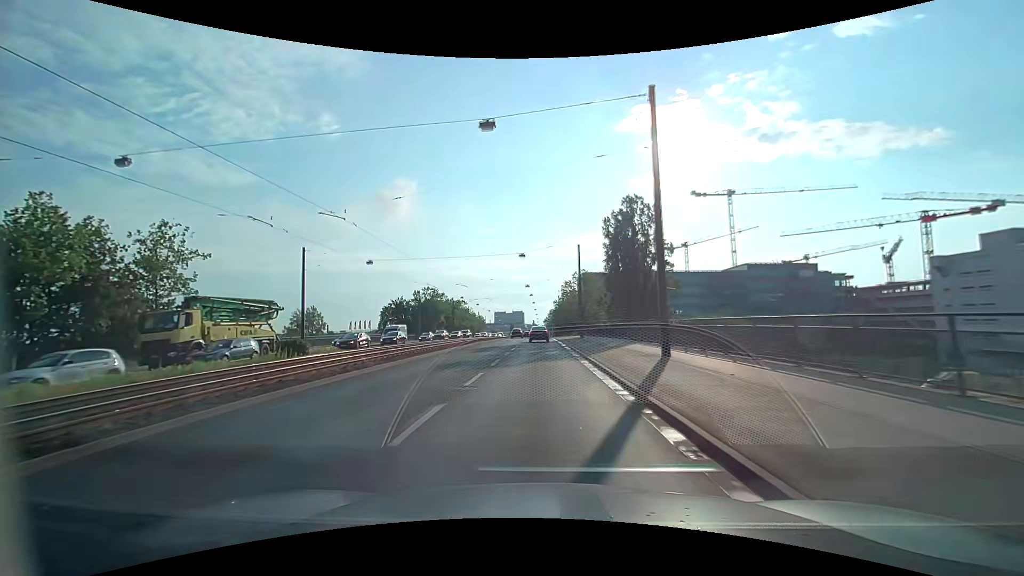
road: primary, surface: asphalt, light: Day
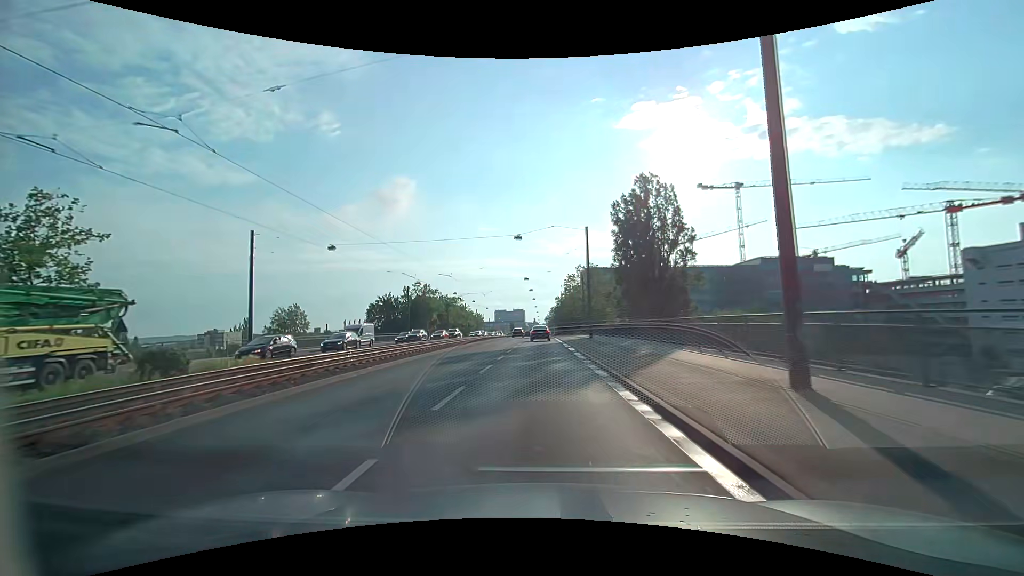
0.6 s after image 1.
(0.0, +9.3) m; 0°
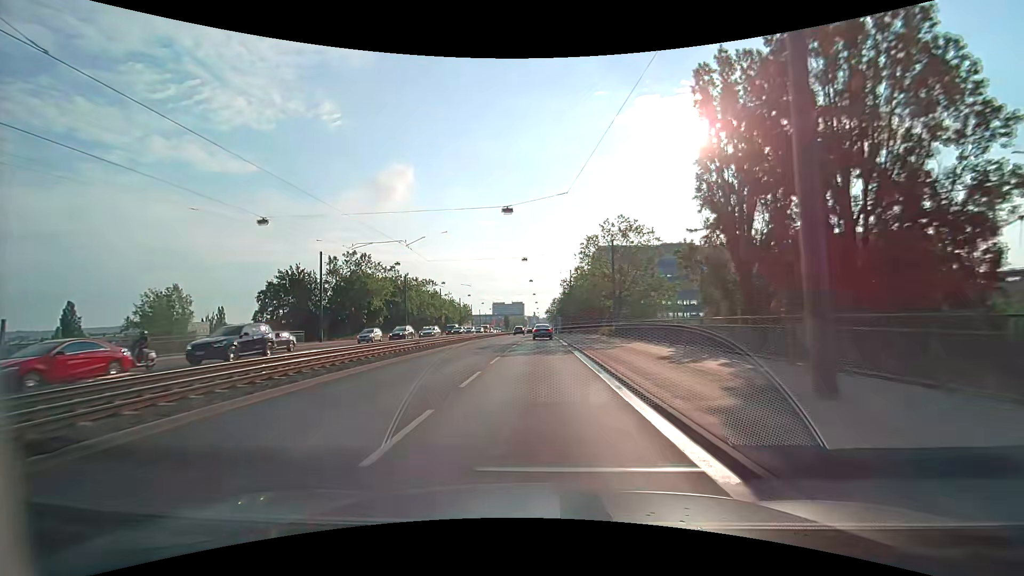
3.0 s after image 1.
(-0.2, +37.9) m; 0°
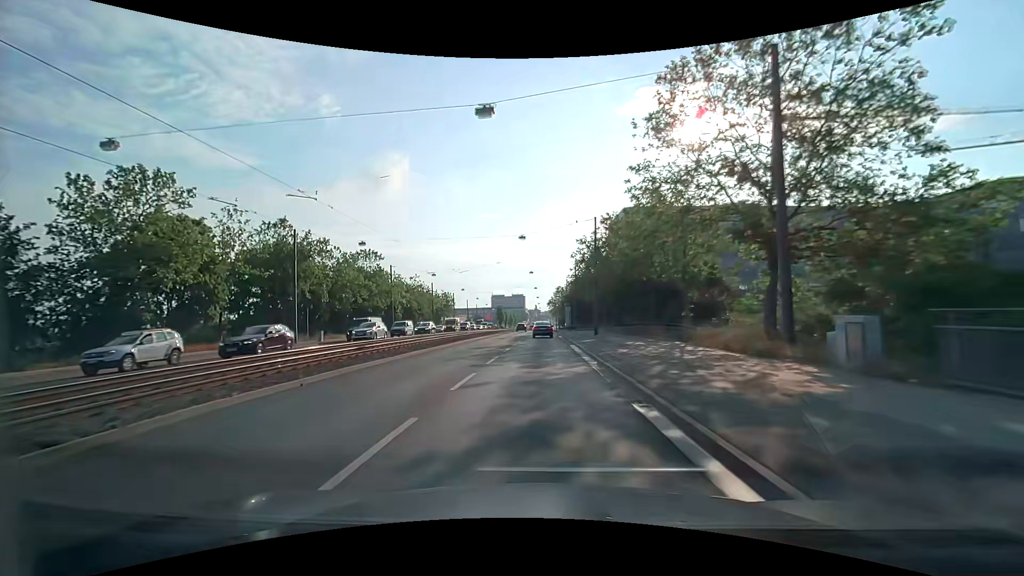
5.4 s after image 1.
(0.0, +37.9) m; -1°
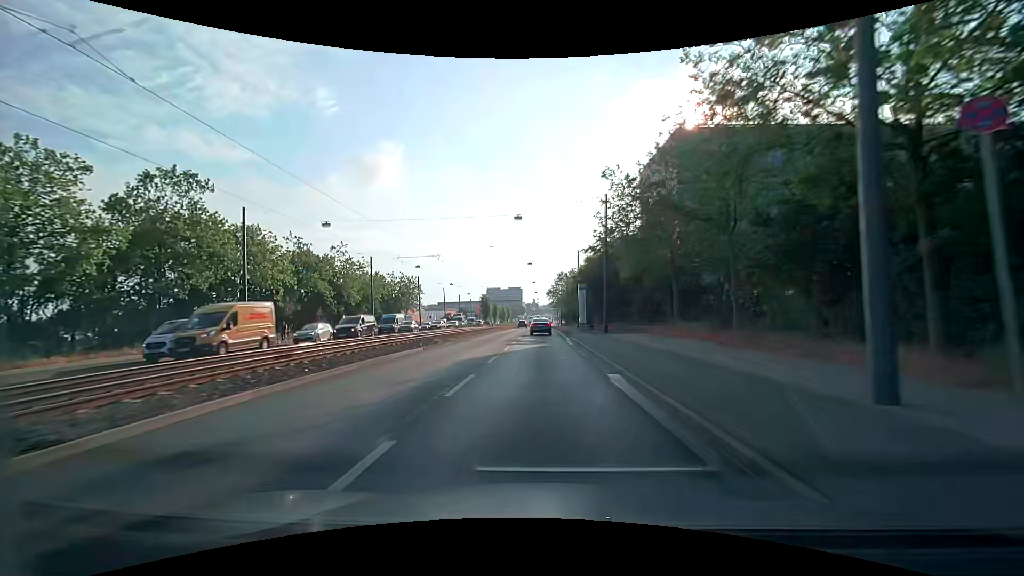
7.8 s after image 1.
(+0.2, +37.4) m; 0°
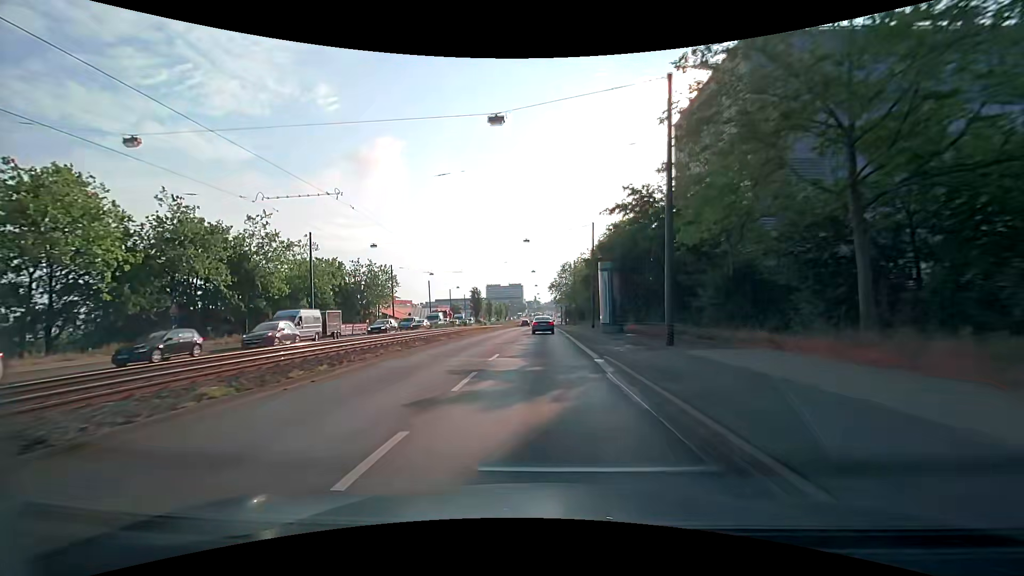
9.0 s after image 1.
(0.0, +18.6) m; 0°
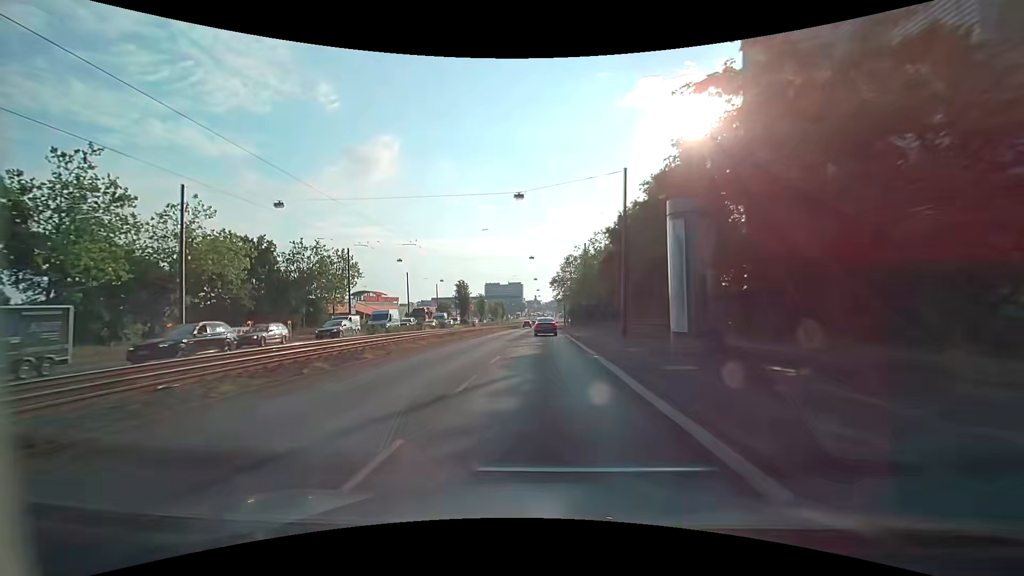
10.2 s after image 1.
(0.0, +18.6) m; 0°
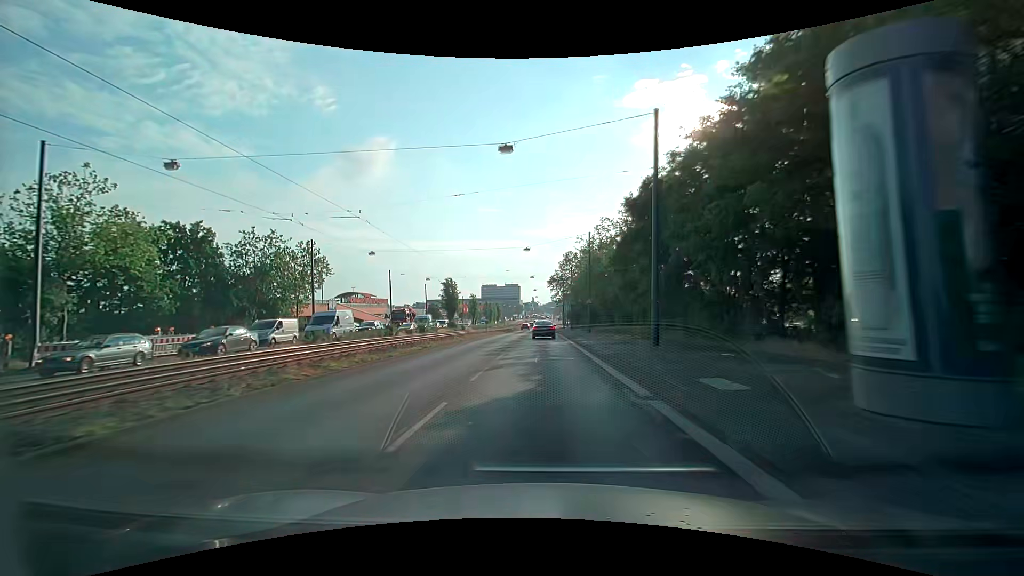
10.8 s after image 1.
(0.0, +9.3) m; 0°
(0, +10) (0, +20) (0, +30) (0, +40) (0, +50) (0, +60) (0, +70) (0, +80) (0, +90) (0, +100) m
